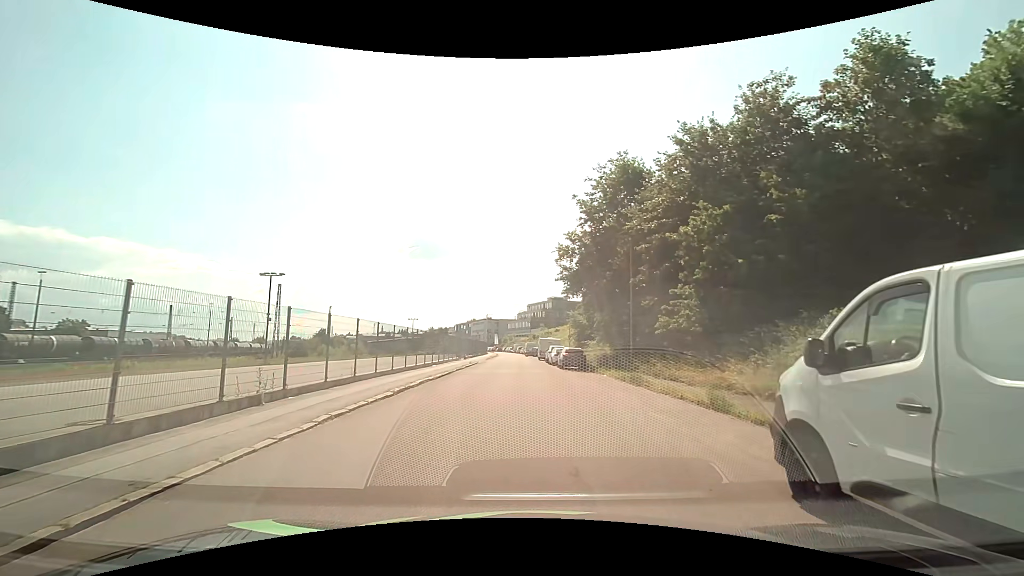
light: Day
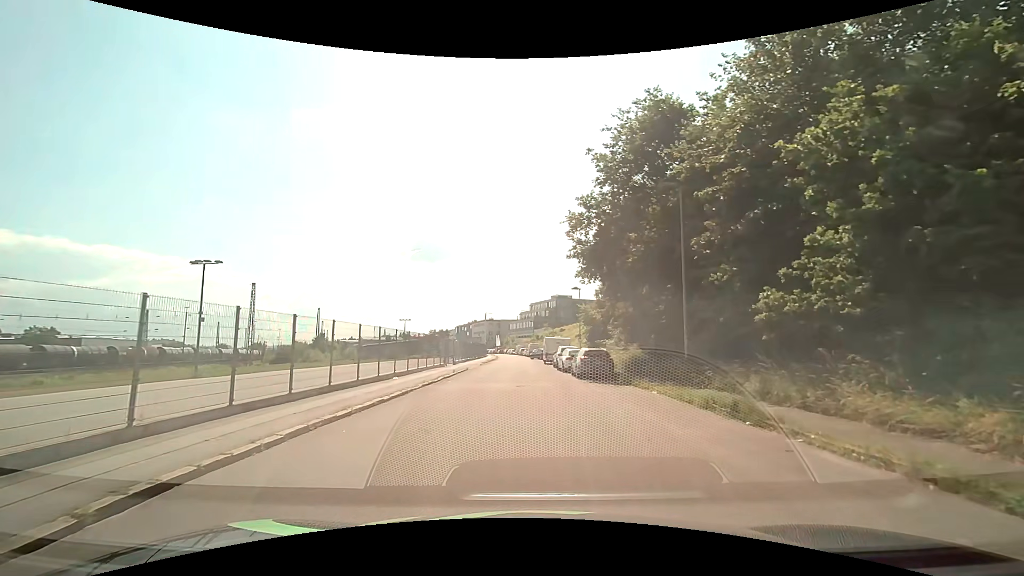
(-0.1, +9.8) m; -1°
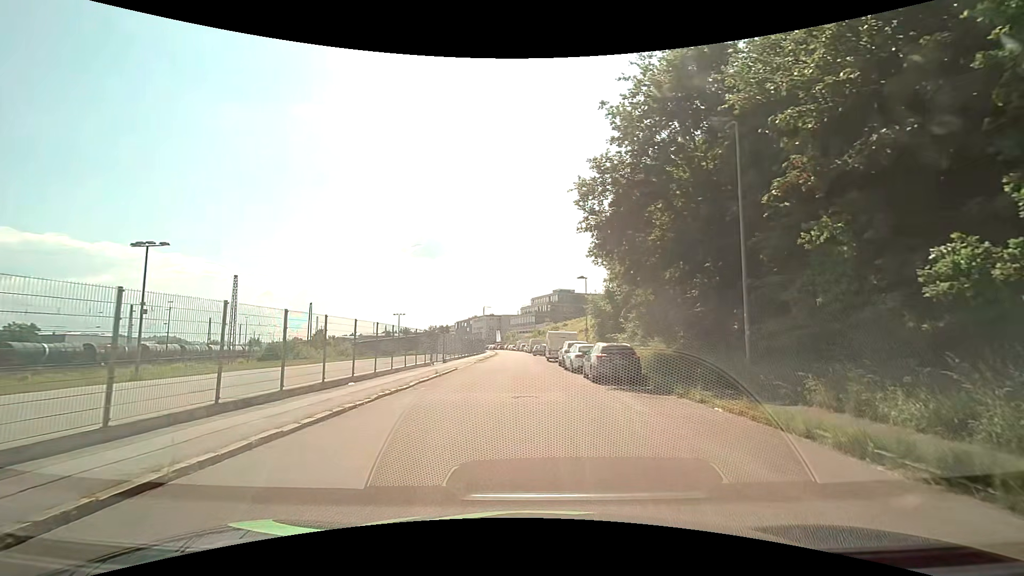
(0.0, +5.4) m; 0°
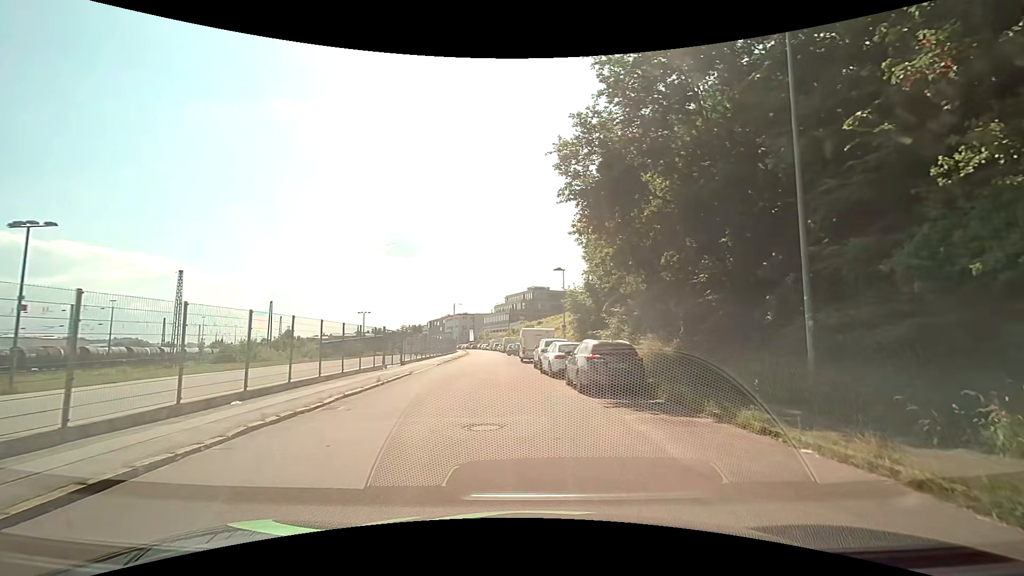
(+0.1, +4.6) m; +4°
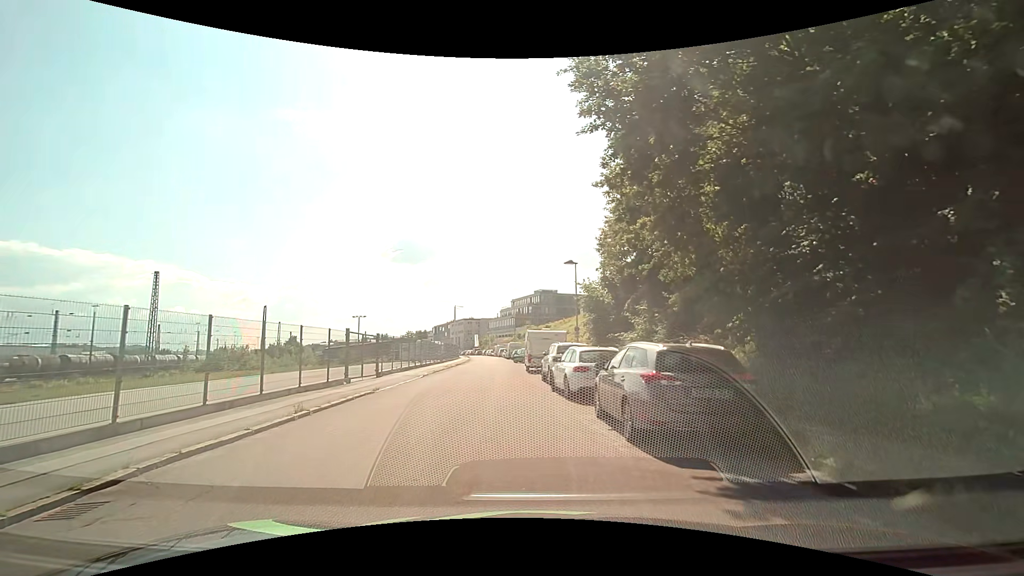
(-0.1, +6.2) m; -3°
